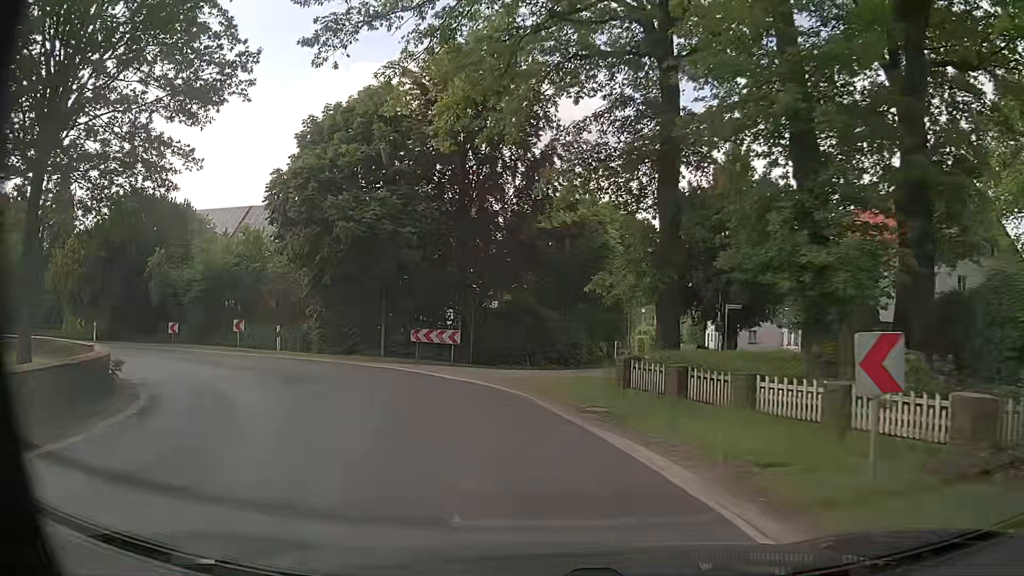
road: primary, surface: asphalt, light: Day
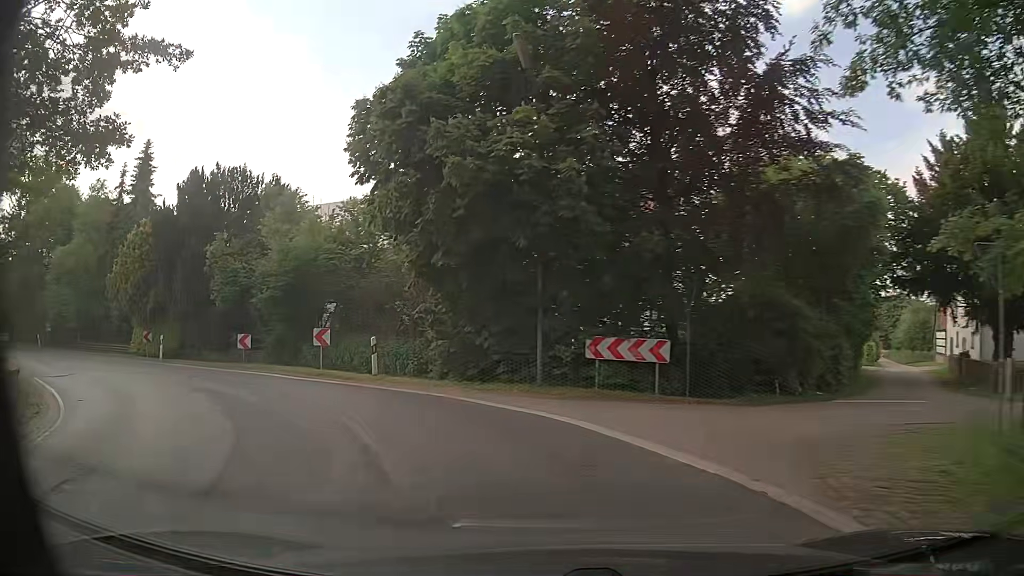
(-1.3, +10.9) m; -15°
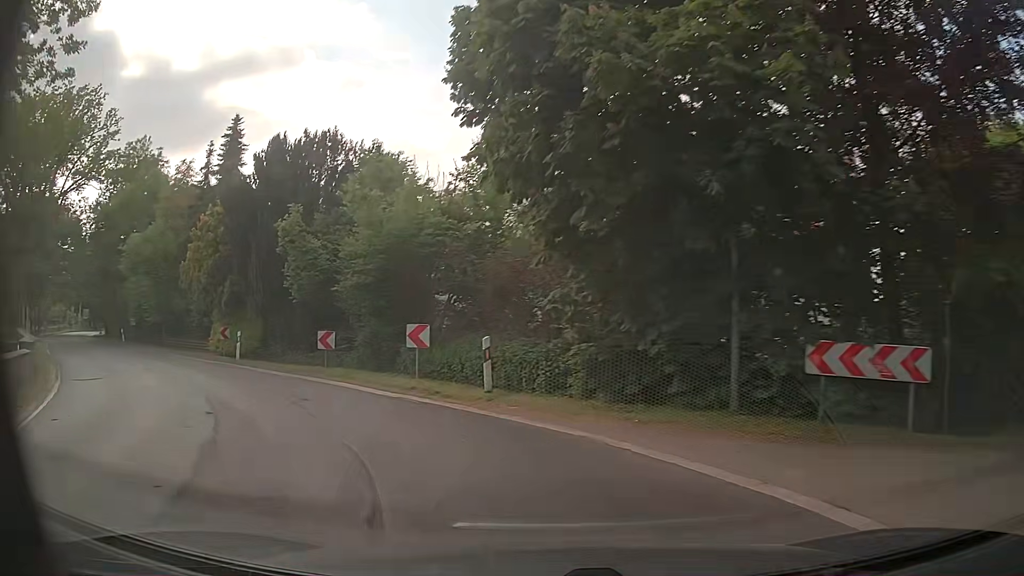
(-0.6, +5.7) m; -11°
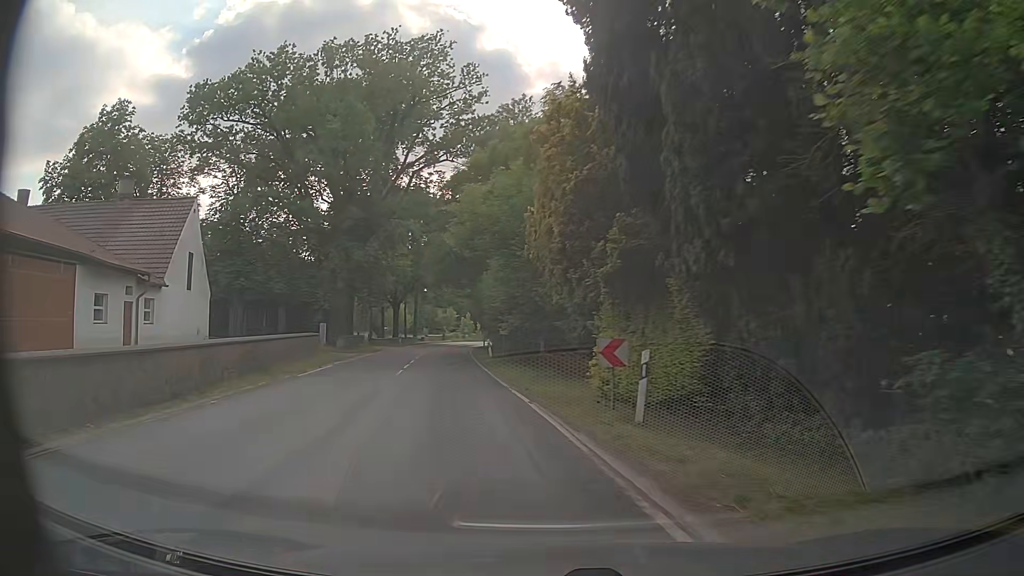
(-6.0, +15.4) m; -39°
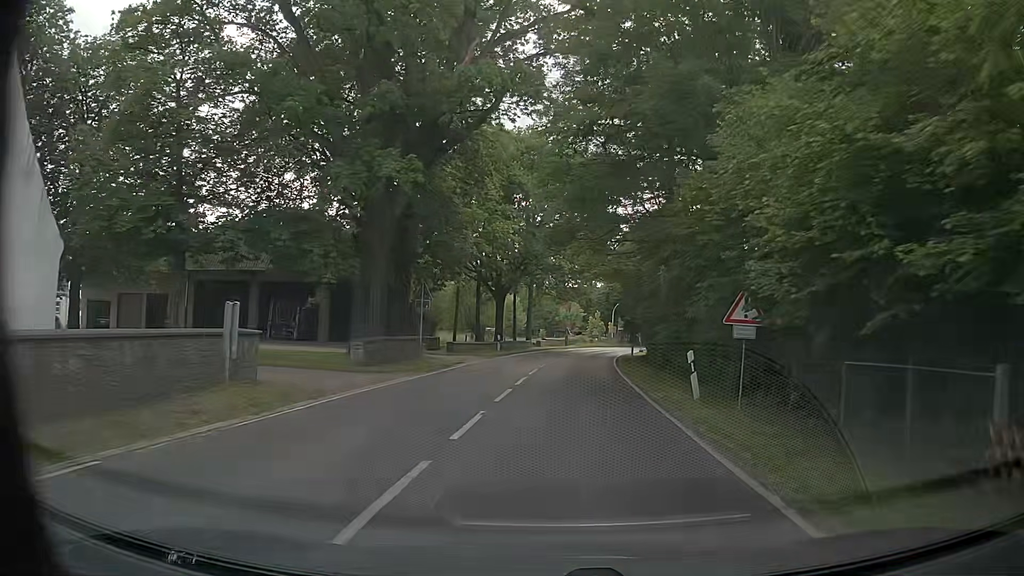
(-3.8, +22.9) m; -11°
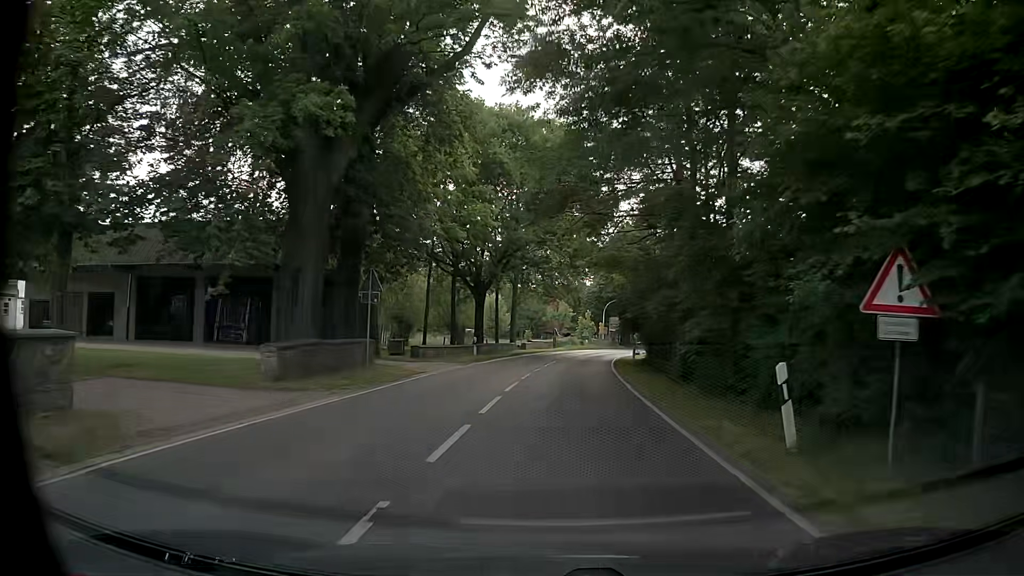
(0.0, +6.4) m; +1°
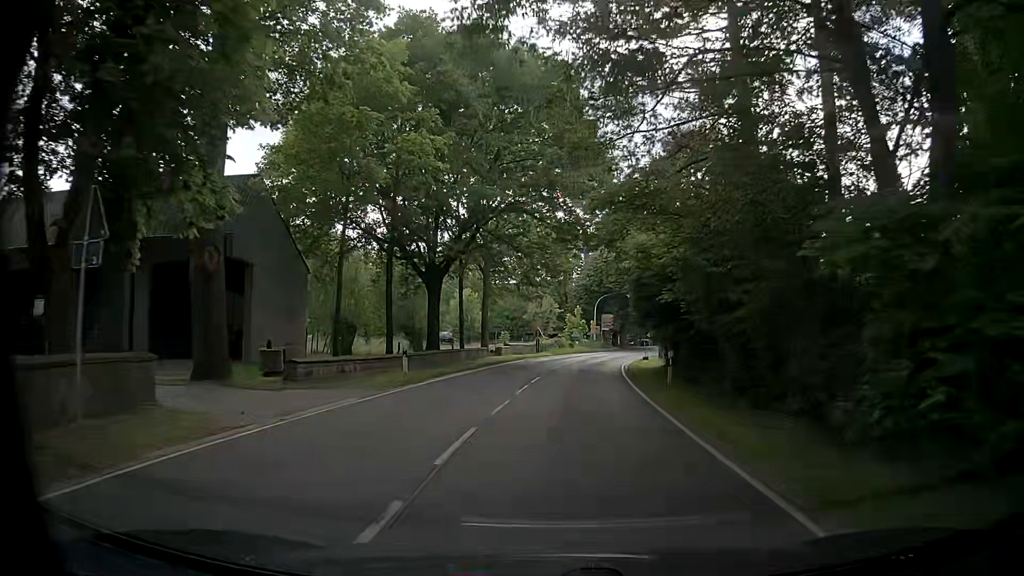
(+0.2, +13.7) m; +2°
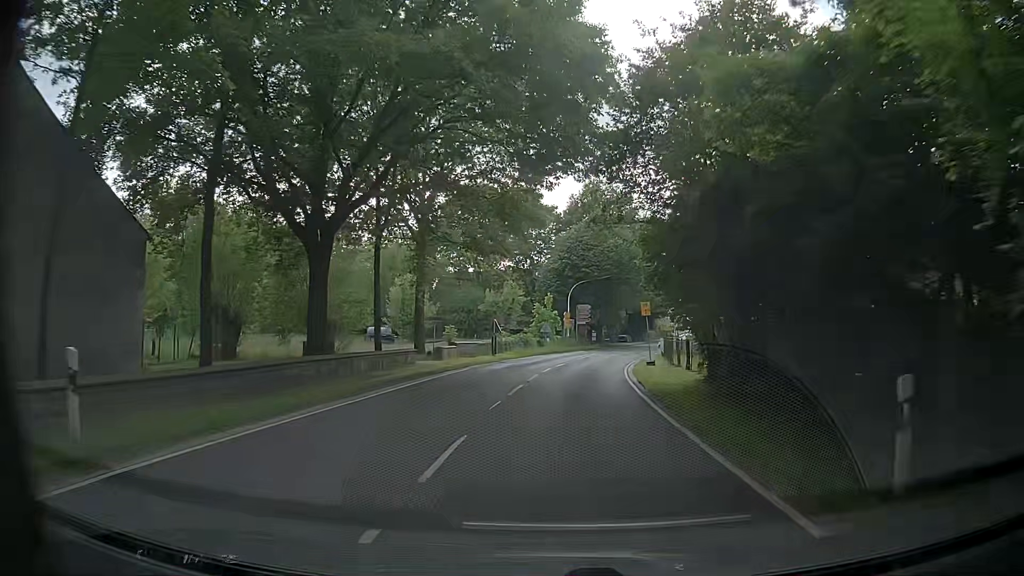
(+0.2, +14.5) m; +1°
(0, +10) (+1, +20) (+2, +30) (+4, +40) (+6, +50) (+9, +59) (+11, +69) (+14, +79) (+16, +88) (+19, +98) m
